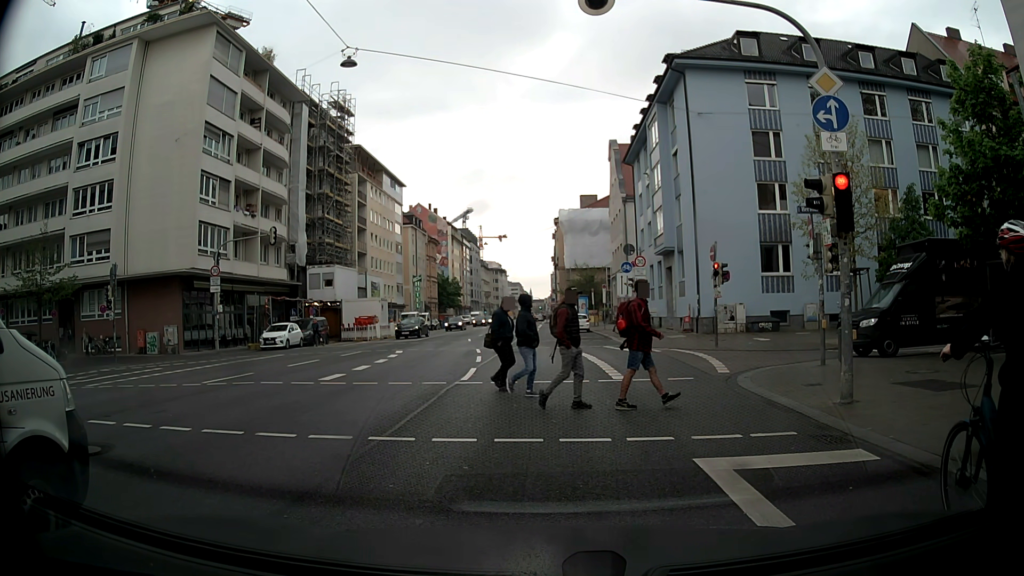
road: secondary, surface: asphalt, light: Day
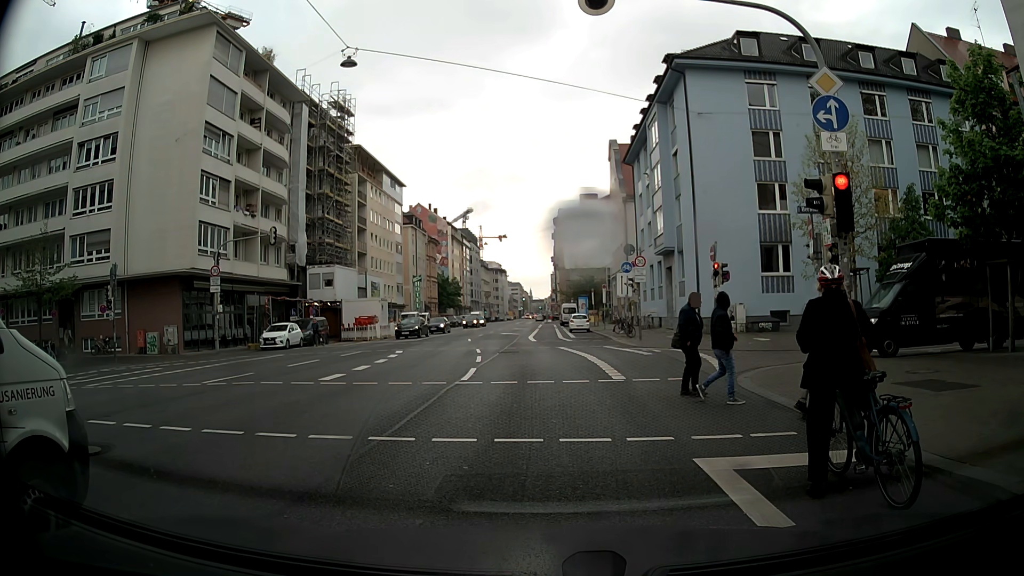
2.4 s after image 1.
(0.0, 0.0) m; 0°
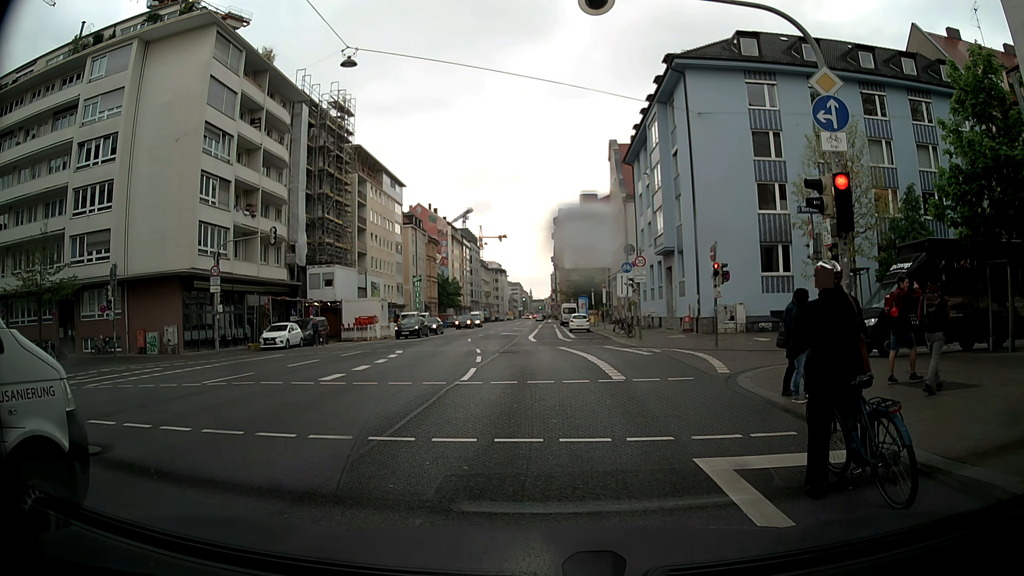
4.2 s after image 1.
(0.0, 0.0) m; 0°
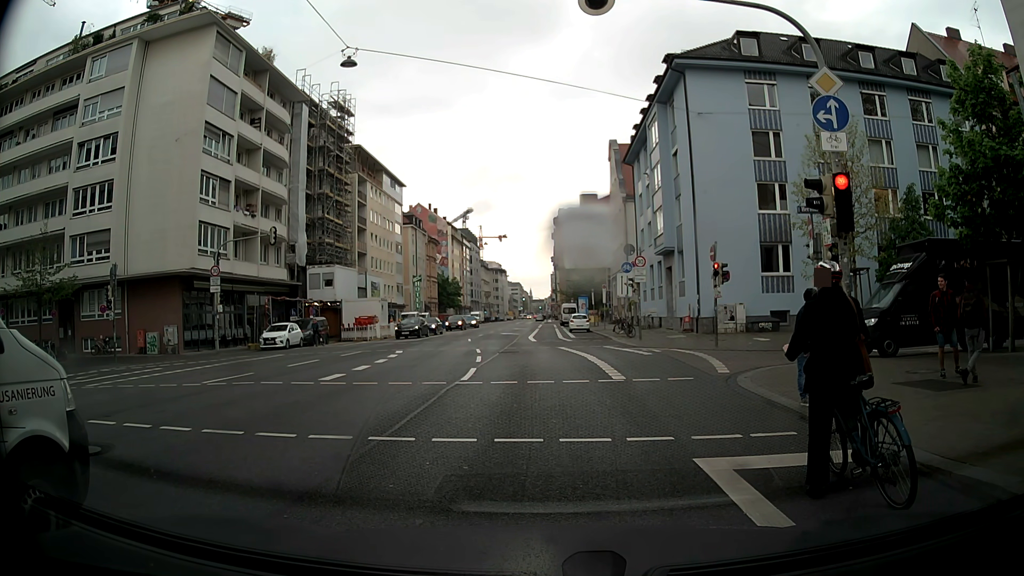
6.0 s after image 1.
(0.0, 0.0) m; 0°
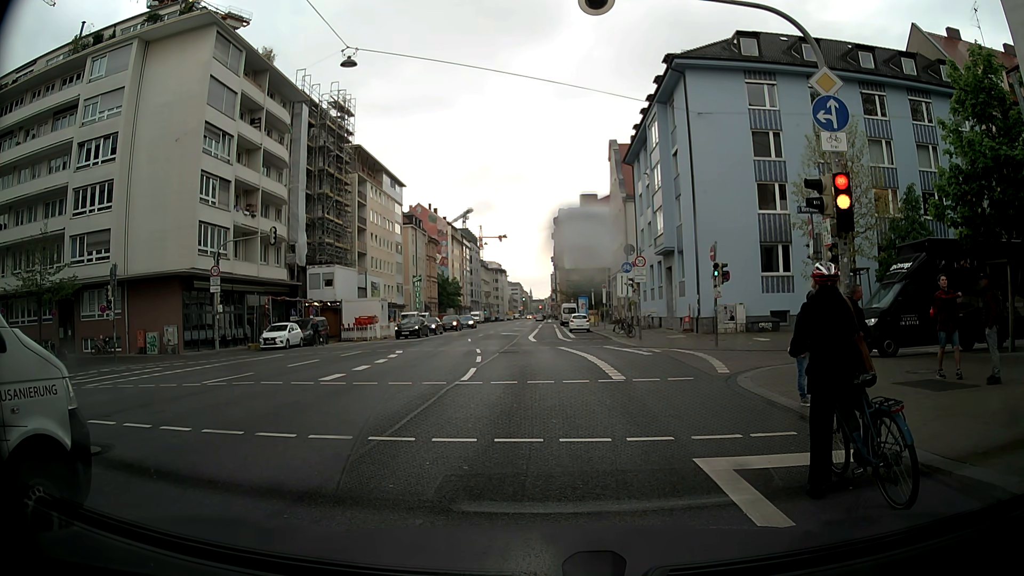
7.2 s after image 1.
(0.0, 0.0) m; 0°
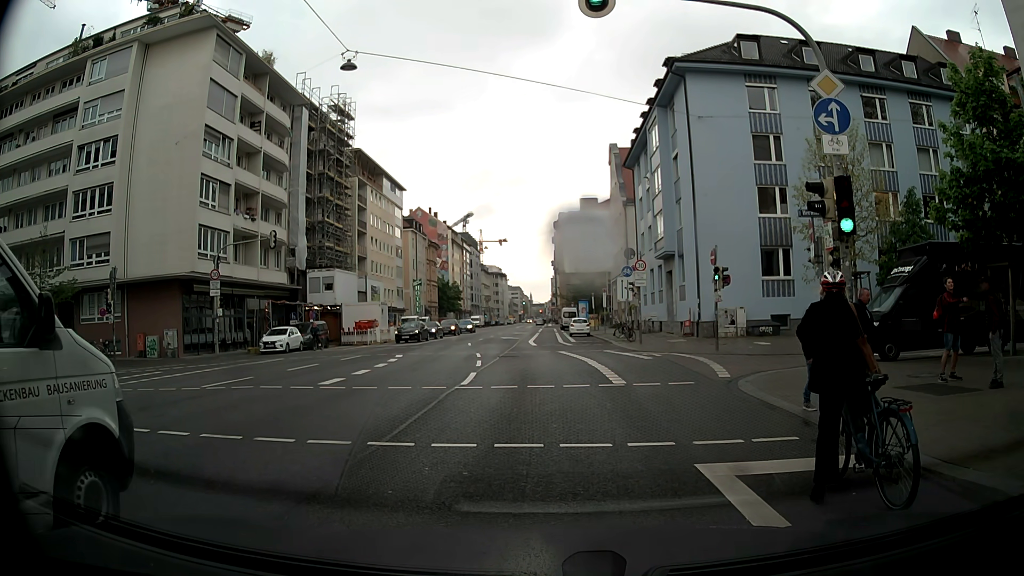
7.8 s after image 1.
(0.0, +0.1) m; 0°
